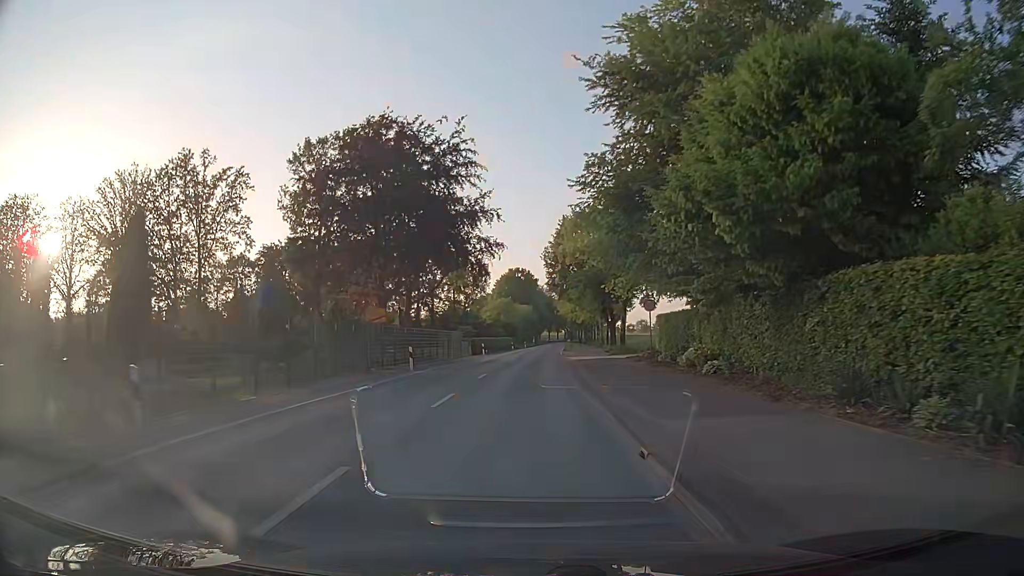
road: secondary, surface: asphalt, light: Day
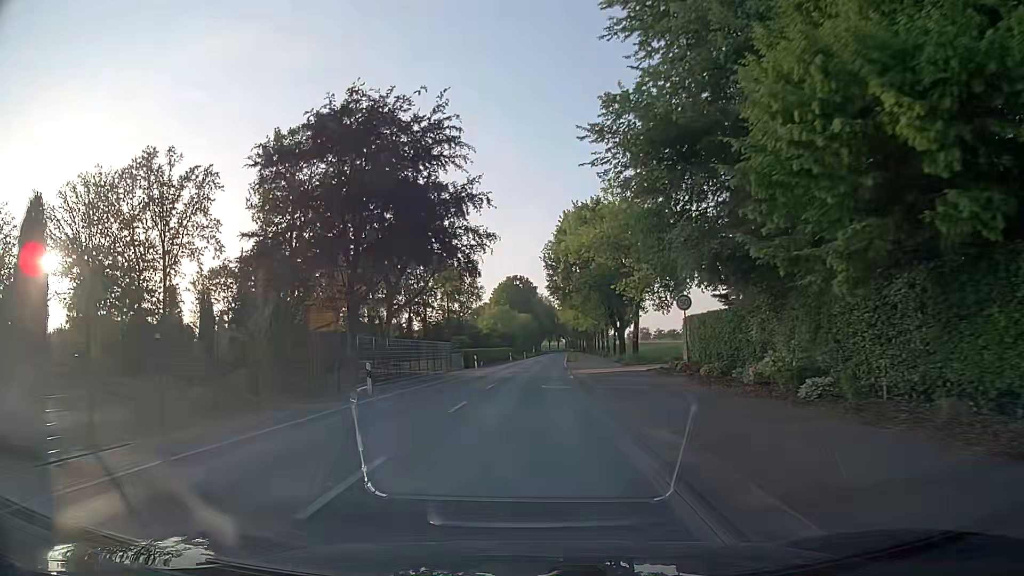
(0.0, +7.6) m; 0°
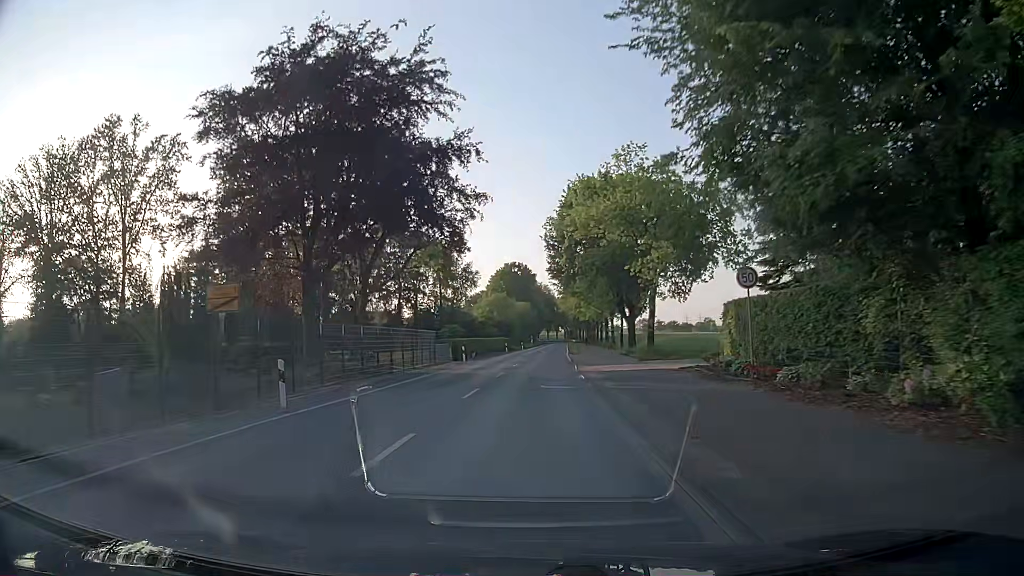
(-0.1, +7.6) m; 0°
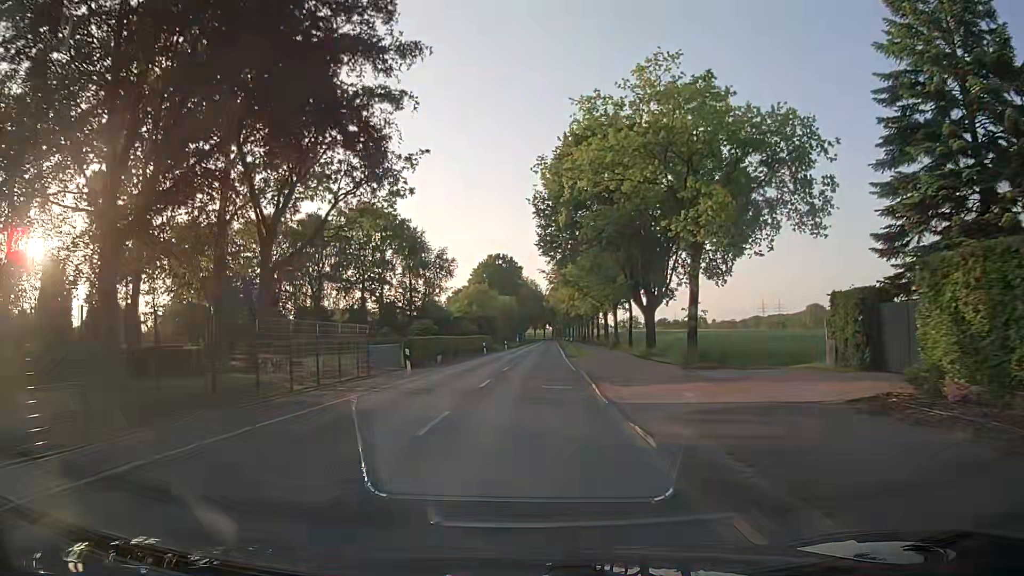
(+0.1, +15.3) m; +1°
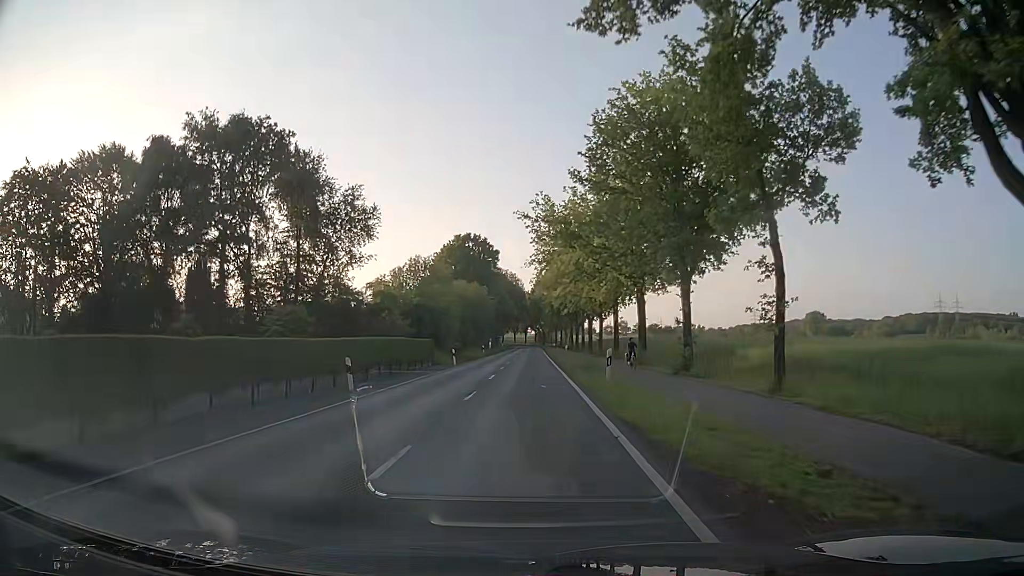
(+0.5, +38.2) m; +1°
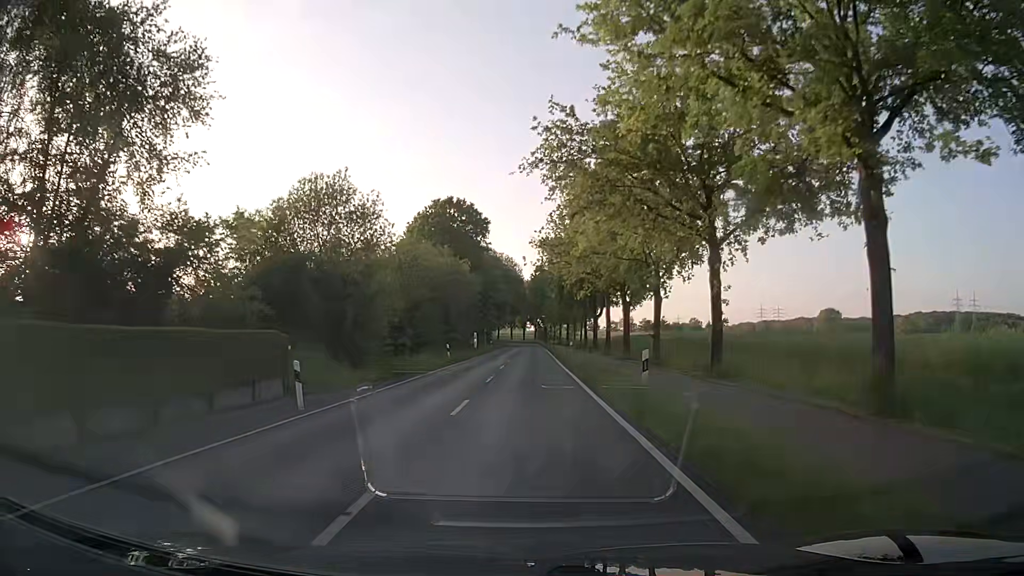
(-0.1, +30.5) m; 0°
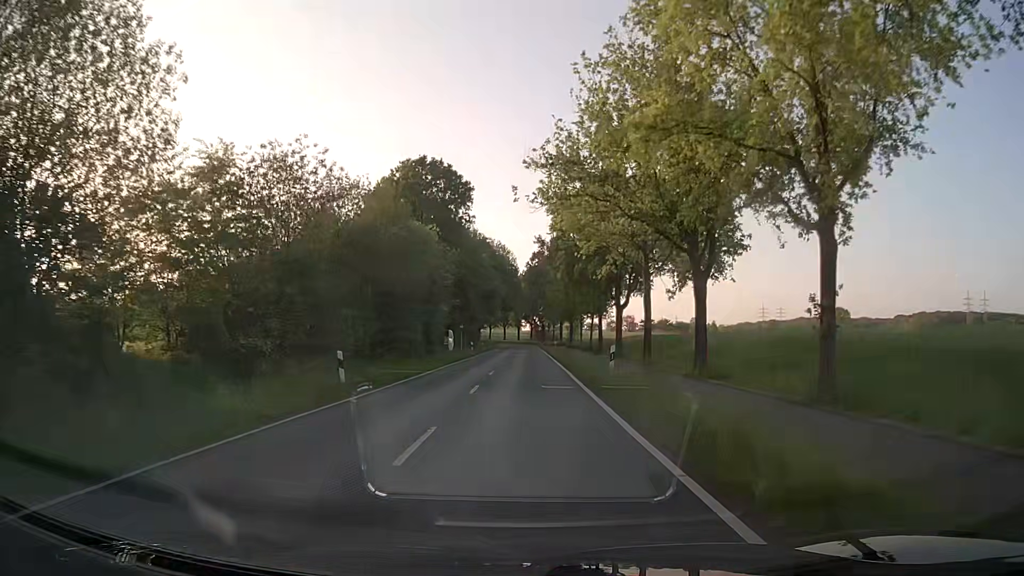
(+0.1, +23.0) m; 0°
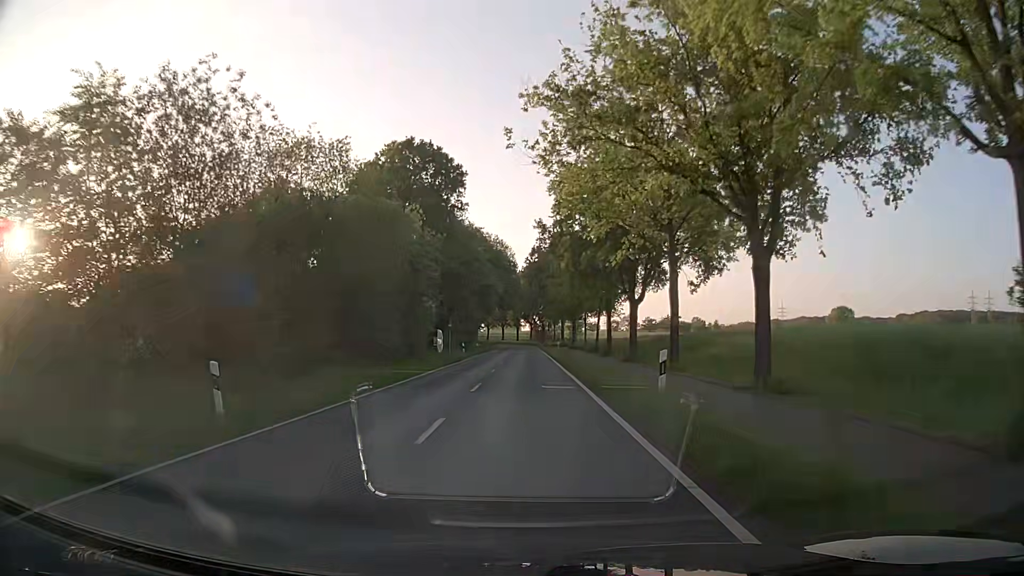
(0.0, +7.7) m; 0°
(0, +10) (0, +20) (0, +30) (0, +40) (0, +50) (0, +60) (0, +70) (0, +80) (0, +90) (0, +100) m
